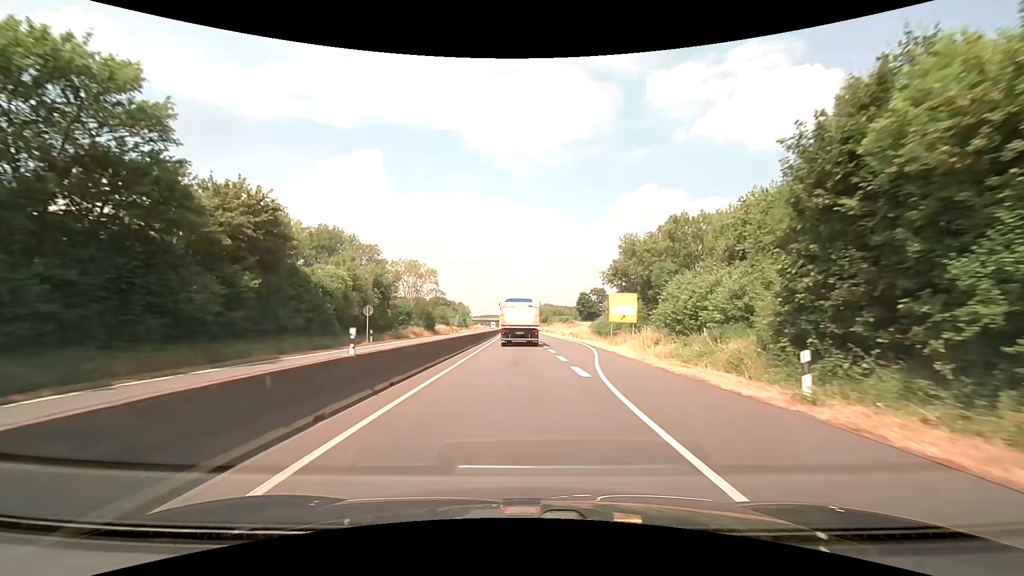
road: trunk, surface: asphalt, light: Day
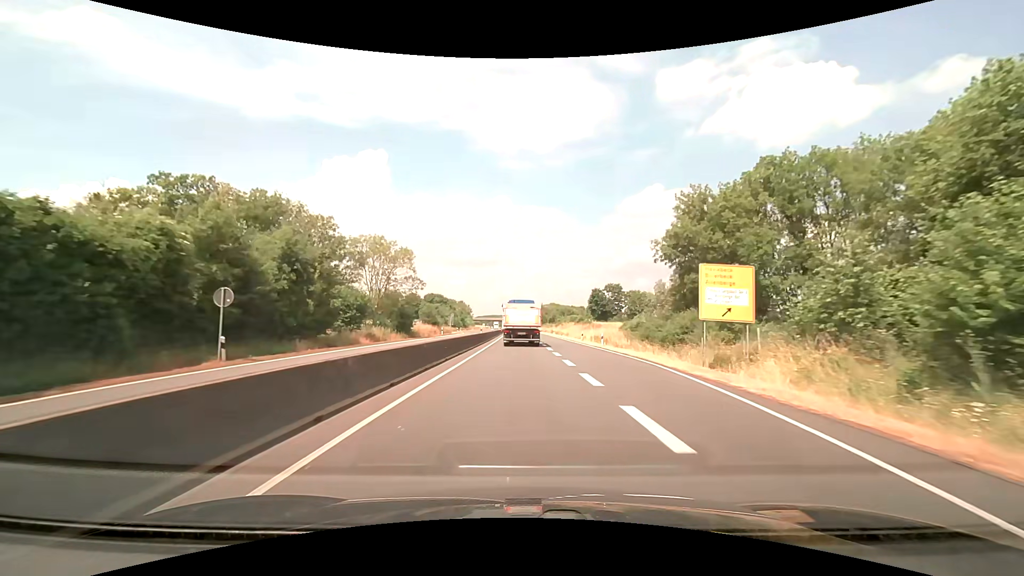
(-0.1, +20.2) m; 0°
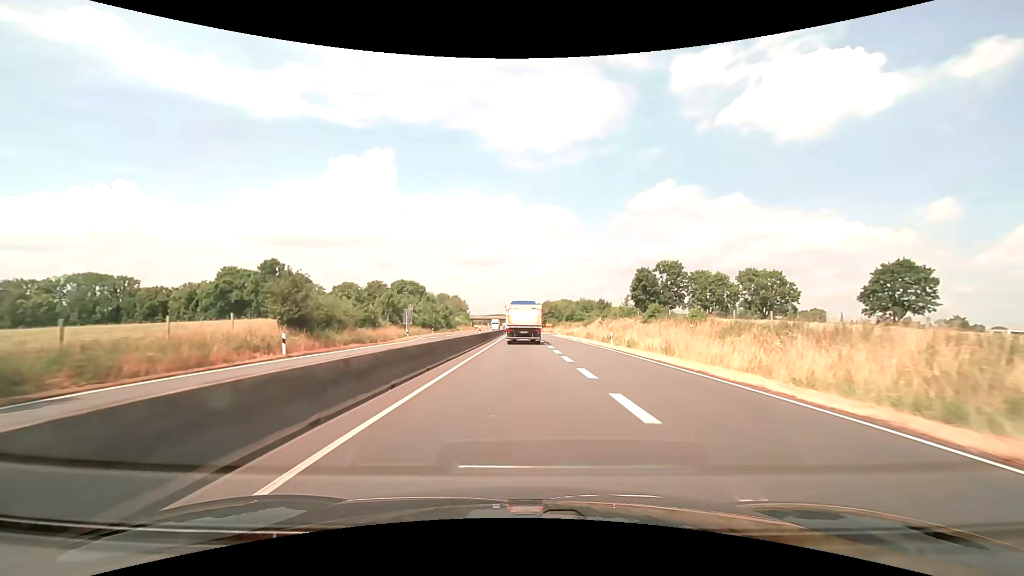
(-0.4, +52.8) m; -1°
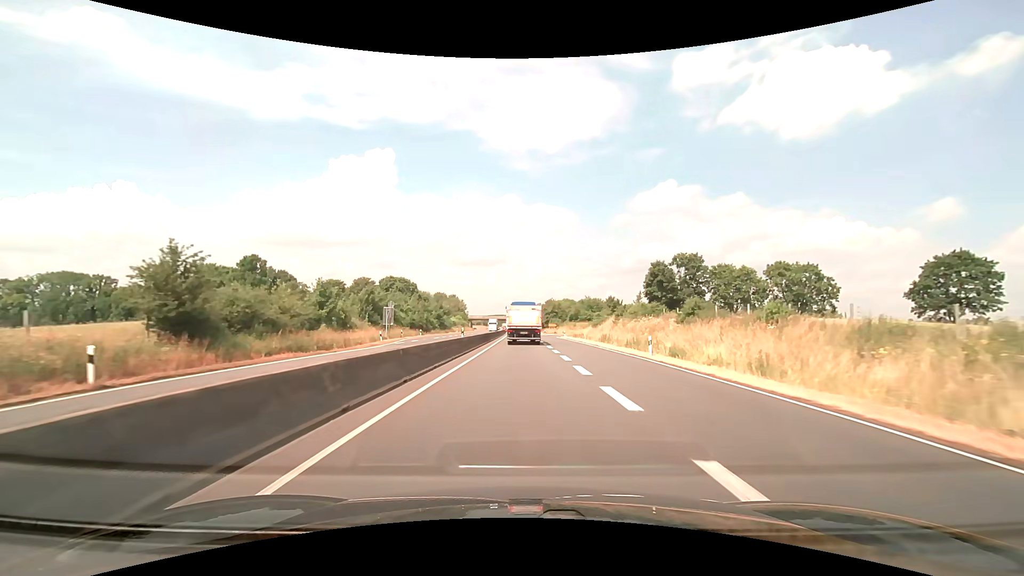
(0.0, +11.0) m; 0°
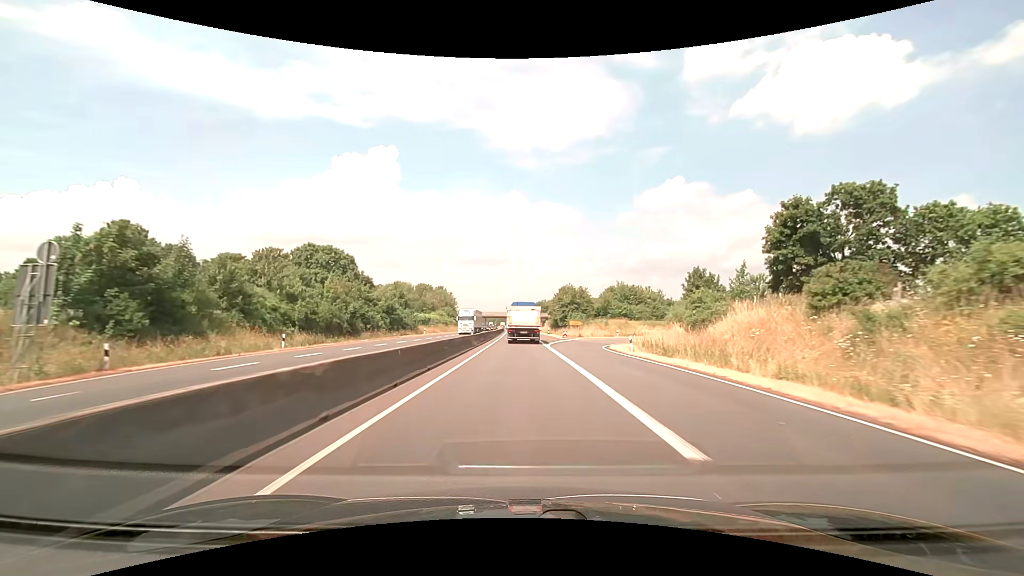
(0.0, +45.1) m; 0°
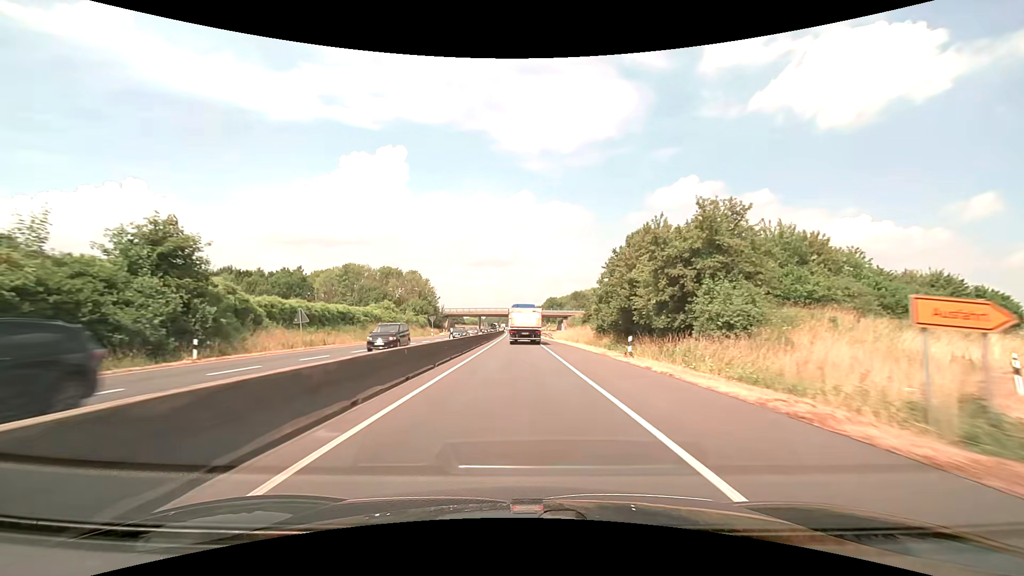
(-0.4, +59.0) m; -1°
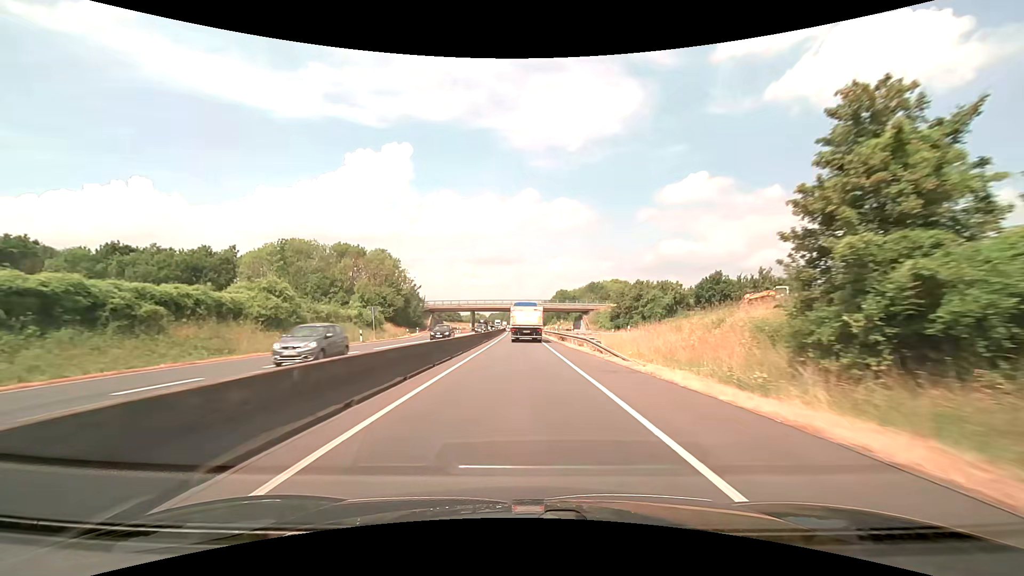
(-0.2, +36.6) m; -1°
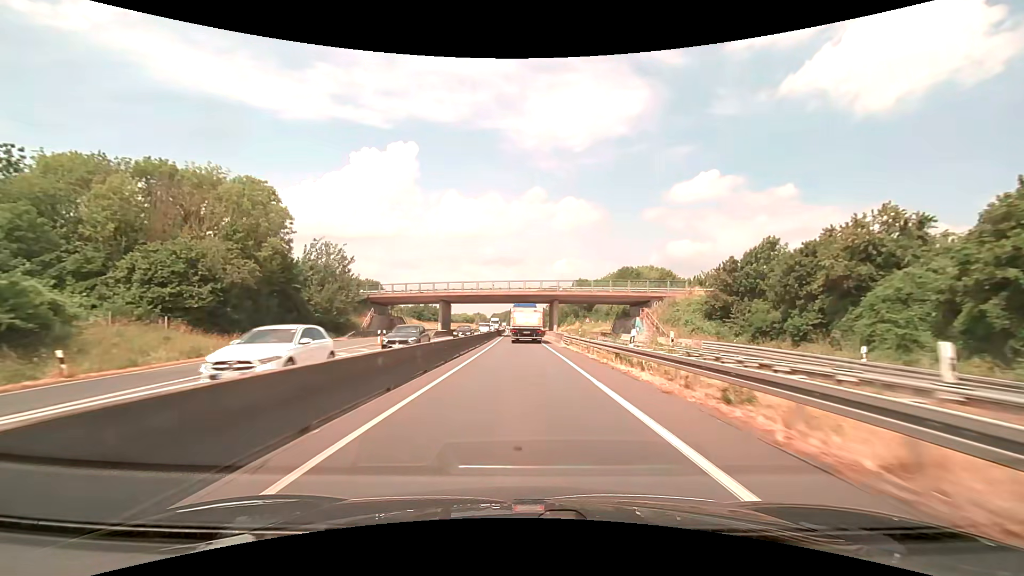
(-0.2, +50.2) m; 0°
(0, +10) (0, +20) (0, +30) (0, +40) (0, +50) (0, +60) (0, +70) (0, +80) (-1, +90) (-1, +100) m
